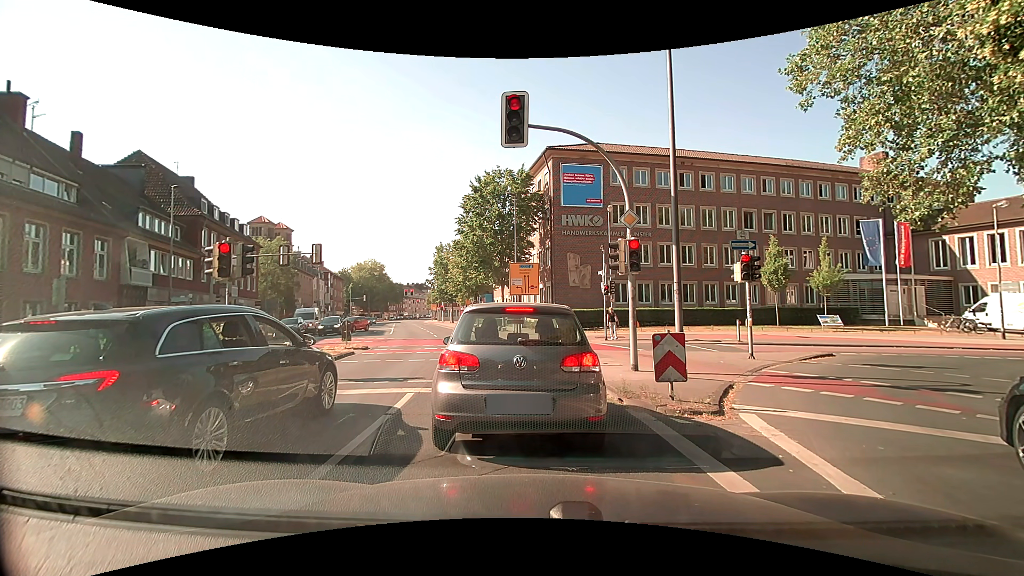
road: secondary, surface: asphalt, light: Day
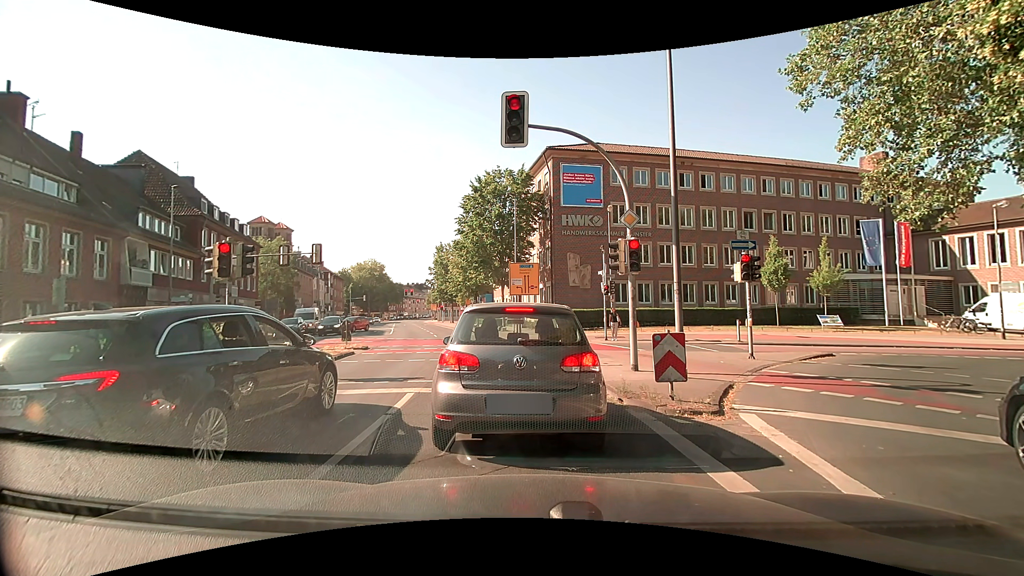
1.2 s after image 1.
(0.0, 0.0) m; 0°
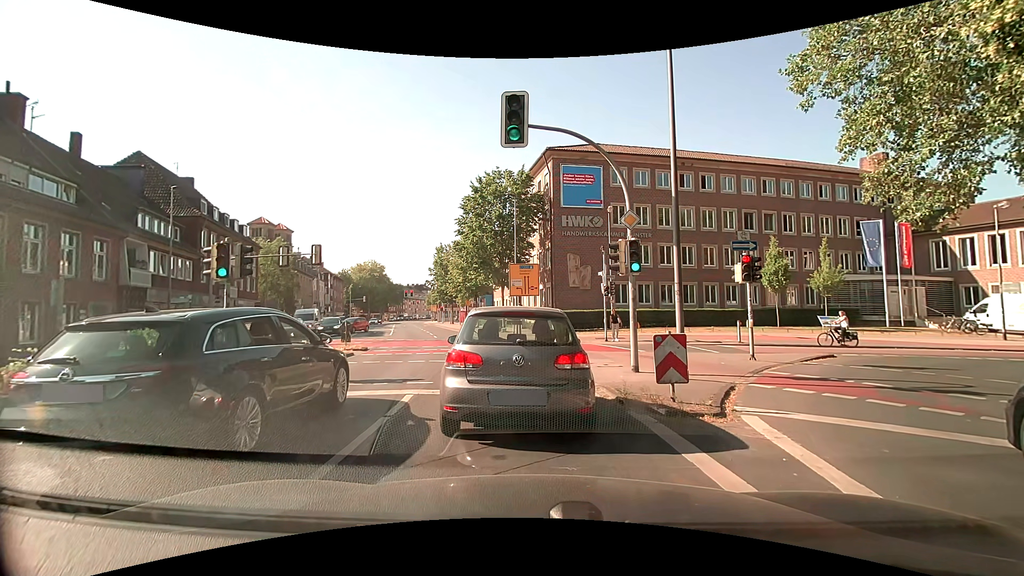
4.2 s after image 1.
(0.0, 0.0) m; 0°
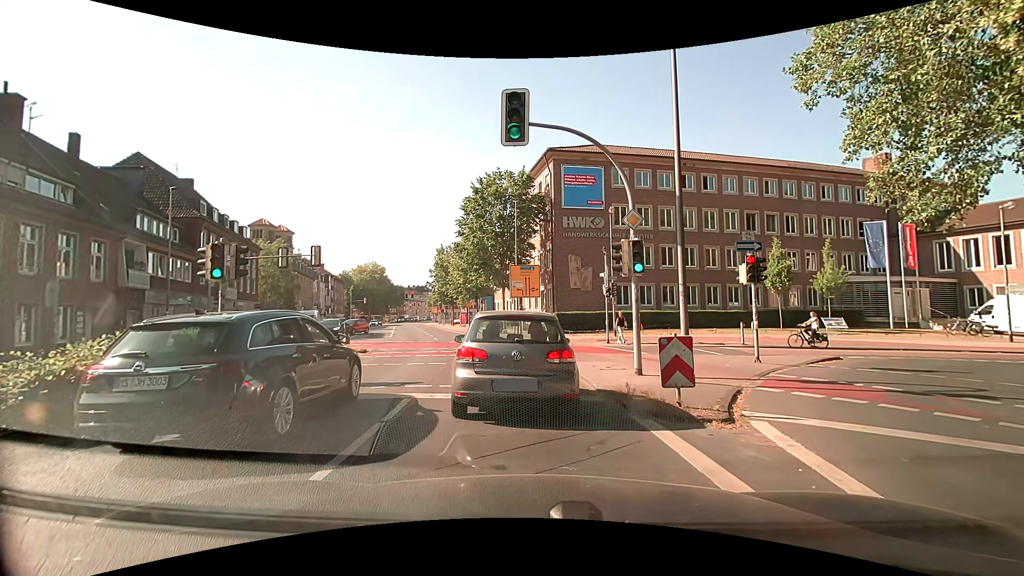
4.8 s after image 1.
(0.0, +0.3) m; 0°
